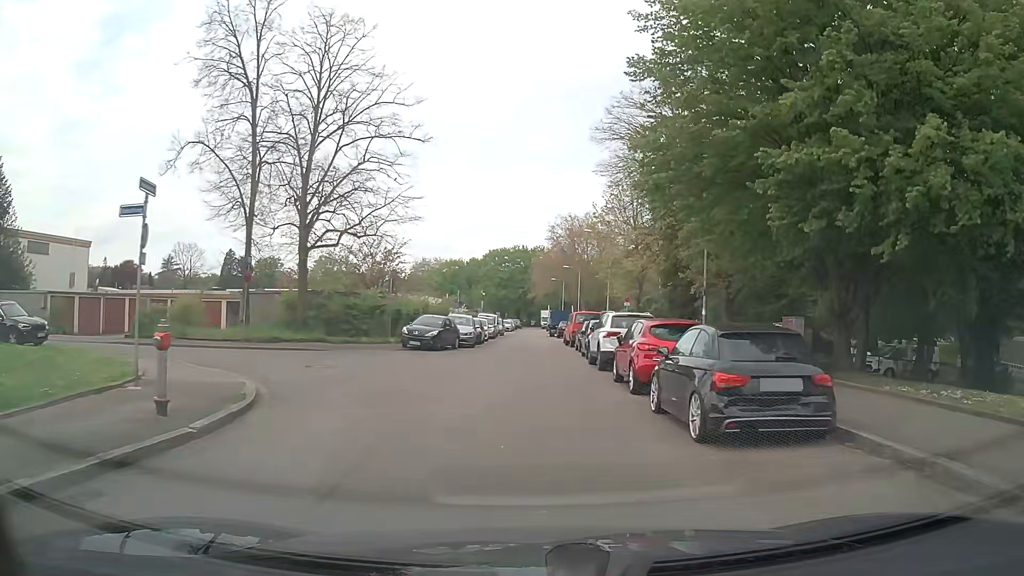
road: residential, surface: asphalt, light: Day
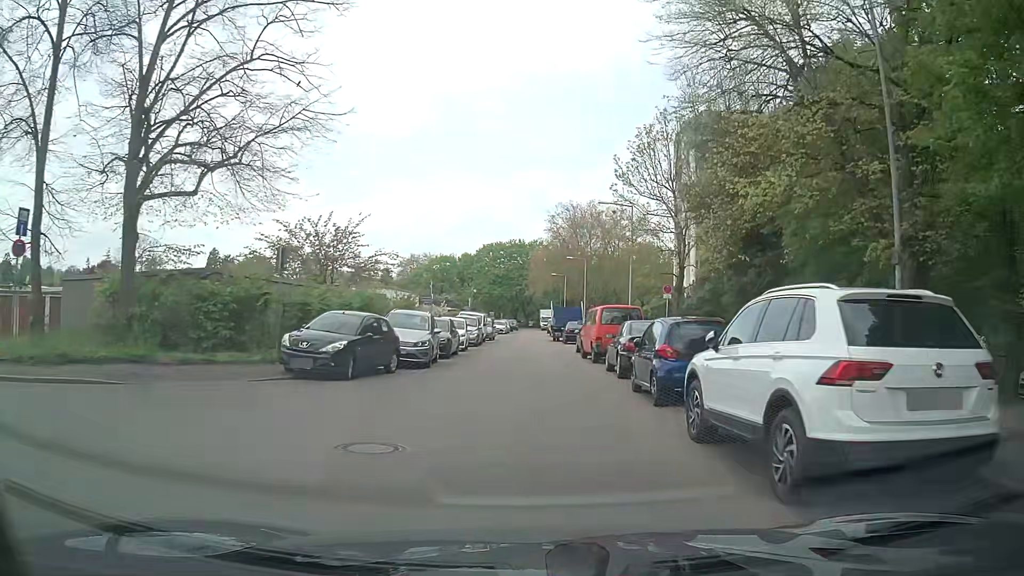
(-0.1, +14.0) m; +1°
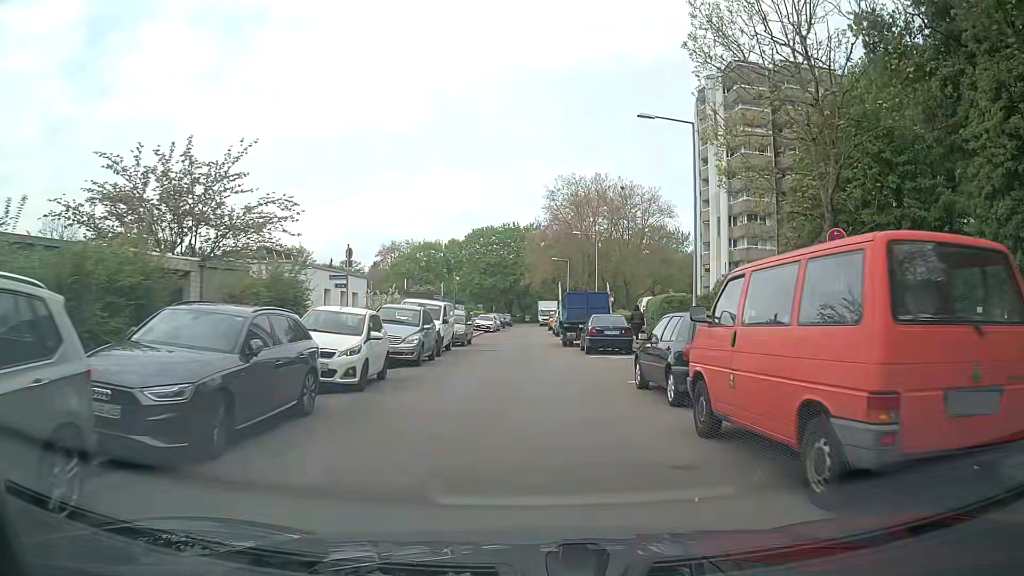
(-0.2, +18.3) m; 0°
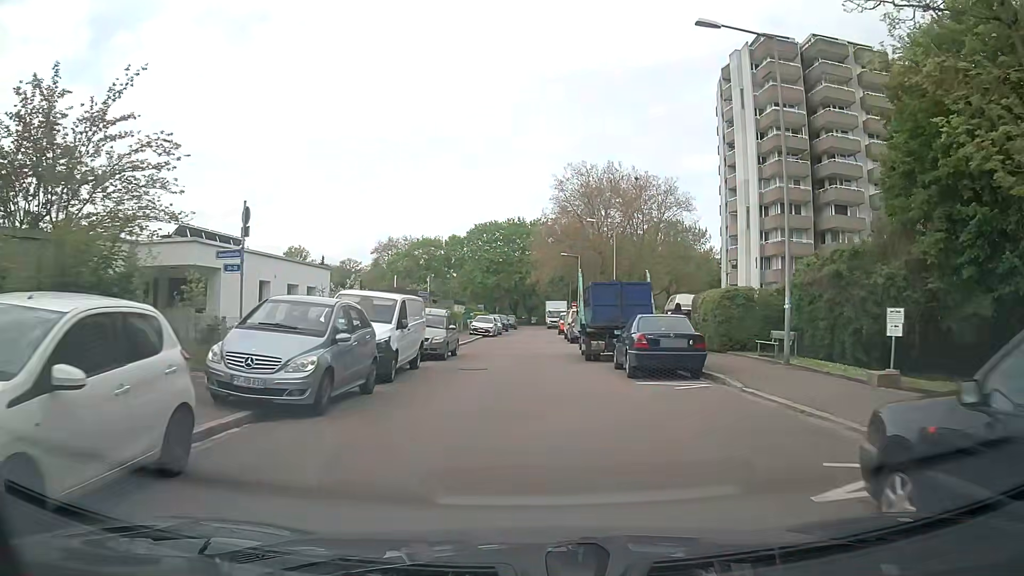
(-0.1, +9.2) m; -2°
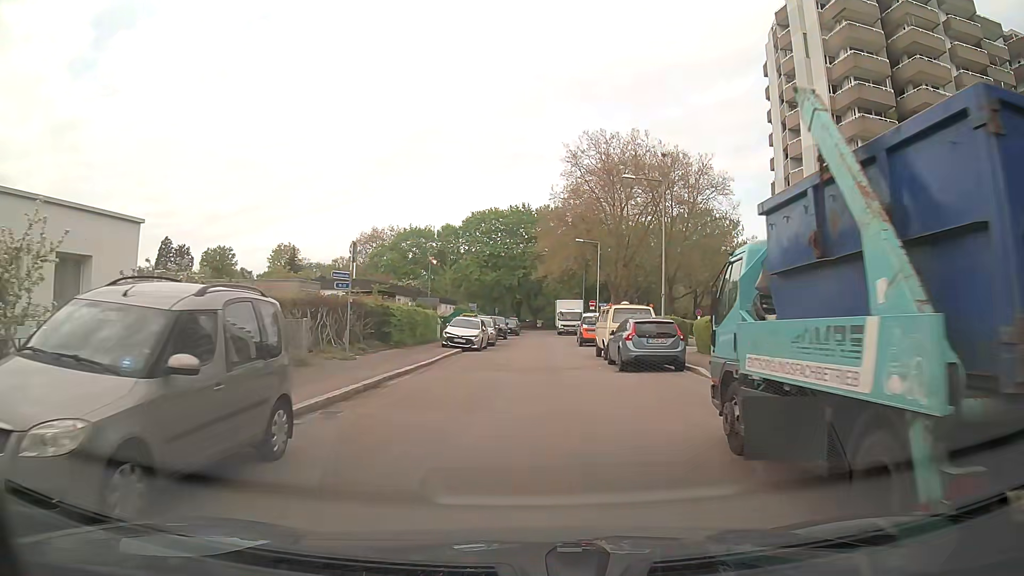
(+0.1, +17.9) m; +1°
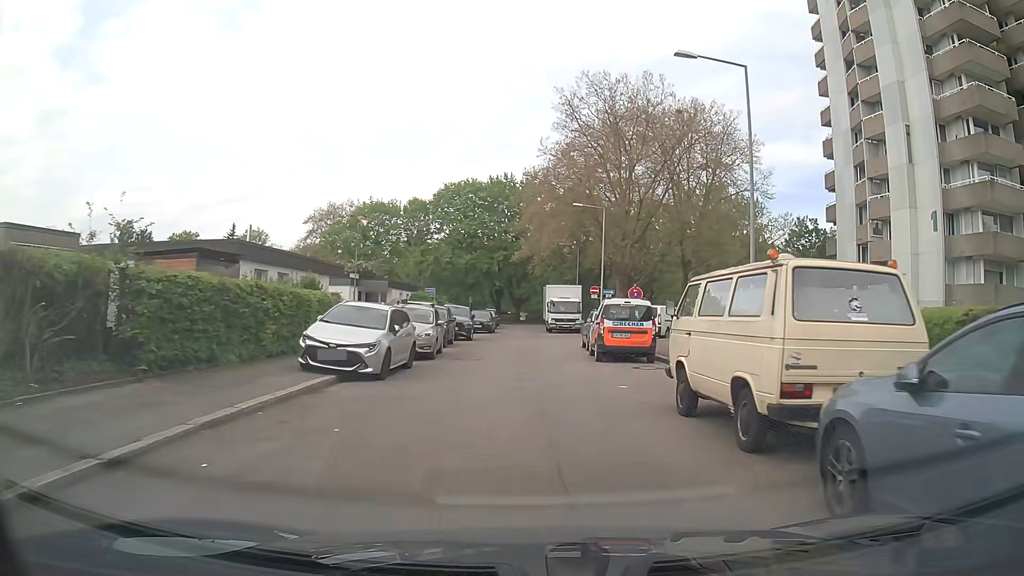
(+0.2, +17.1) m; +1°
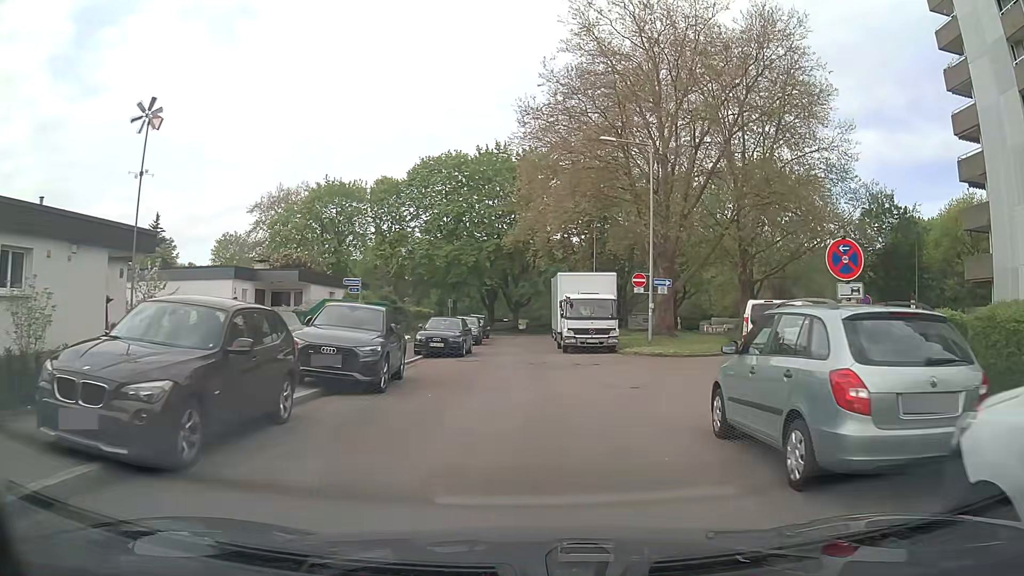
(-0.1, +19.6) m; 0°
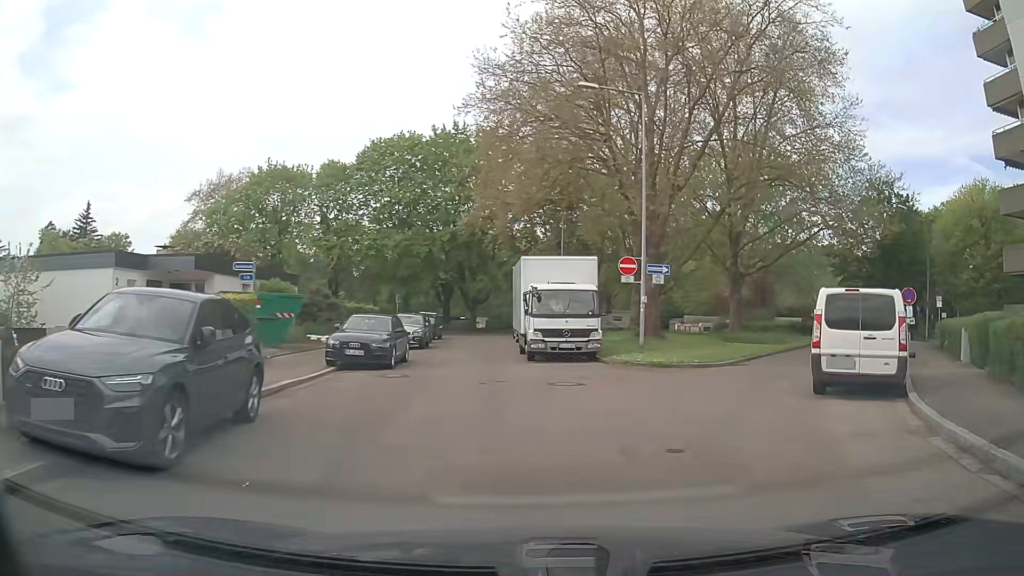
(+0.1, +6.8) m; +3°
